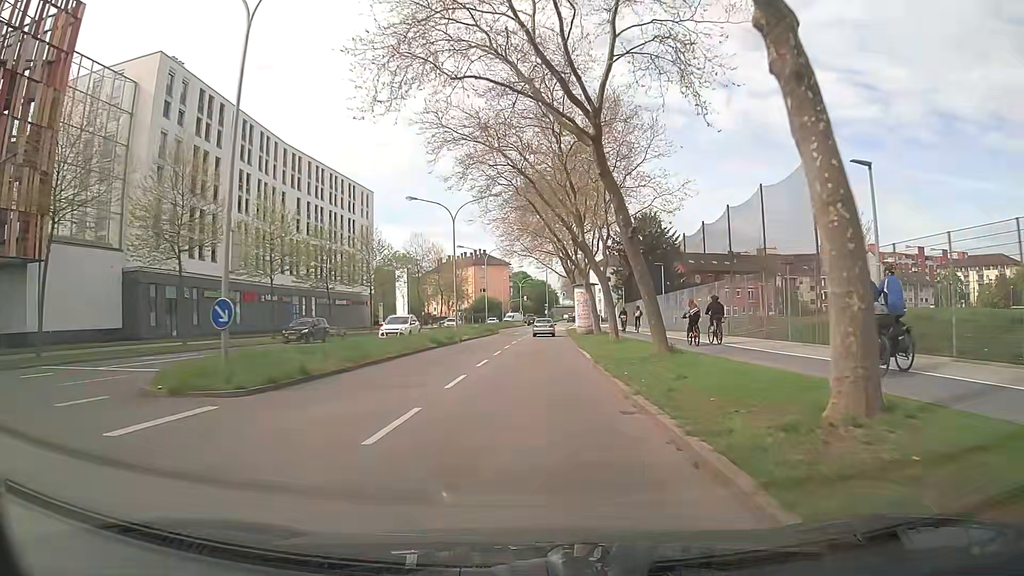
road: secondary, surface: asphalt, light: Day
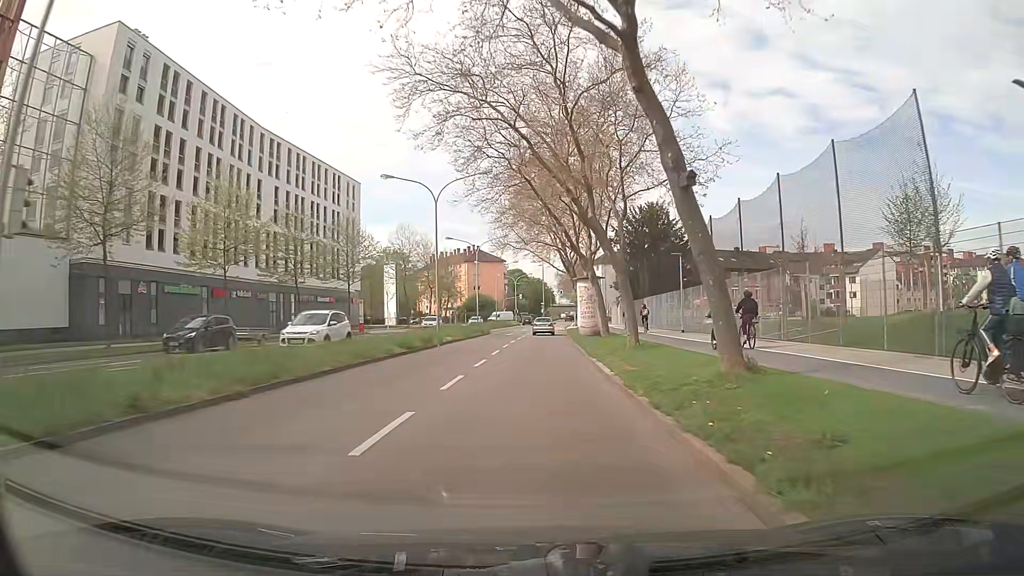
(0.0, +6.9) m; +1°
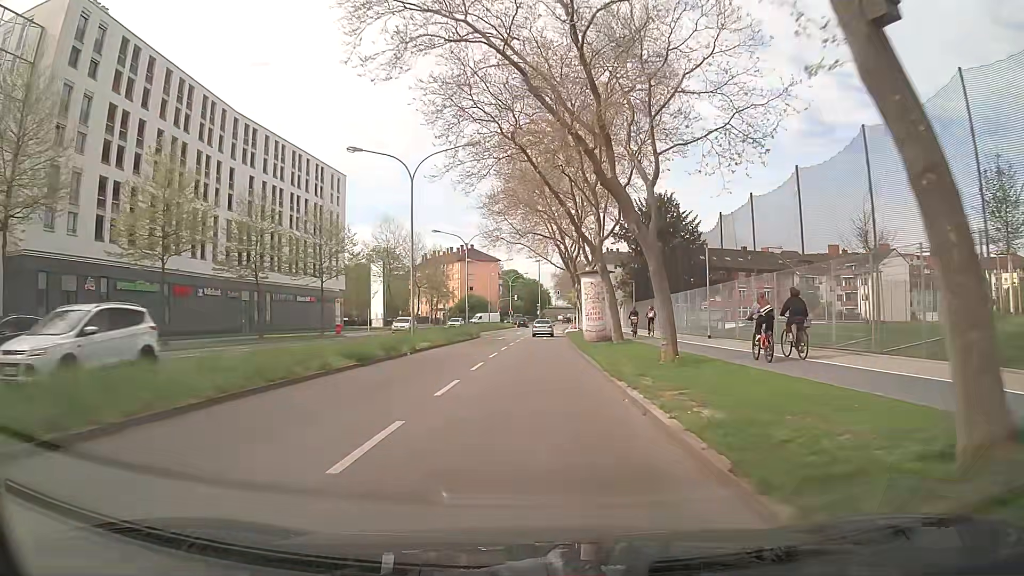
(-0.1, +7.0) m; 0°
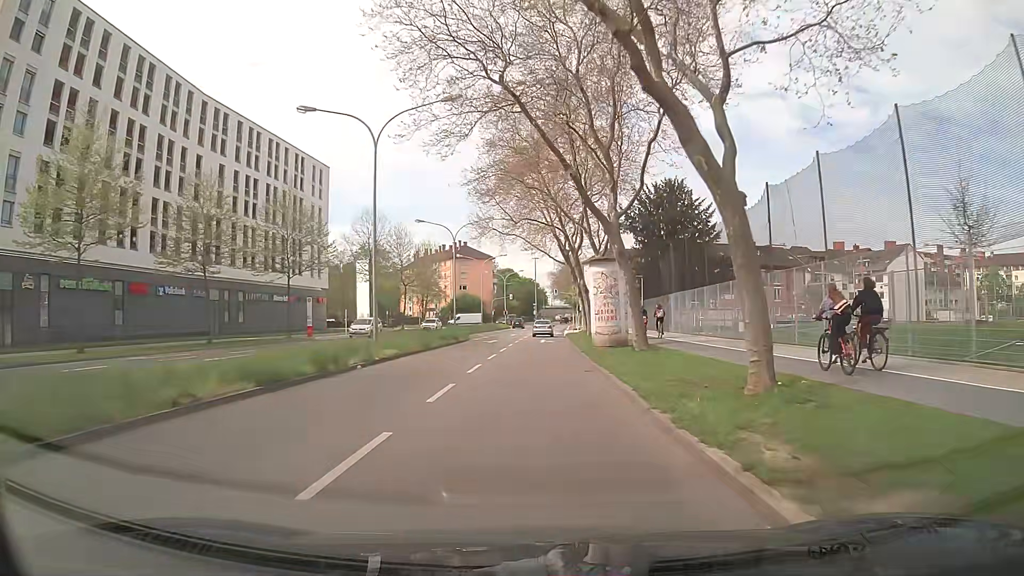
(0.0, +7.1) m; 0°
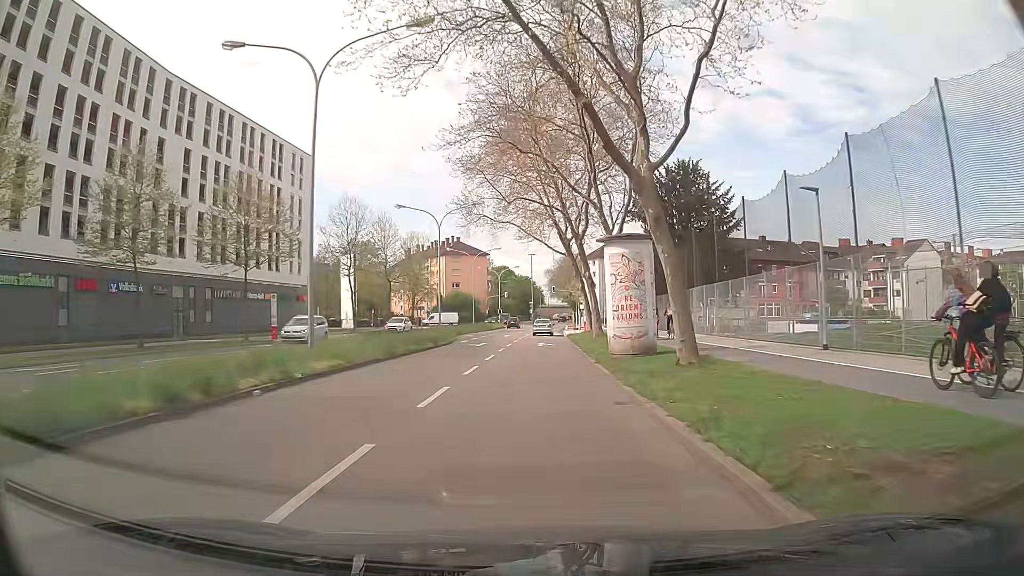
(+0.1, +7.2) m; 0°
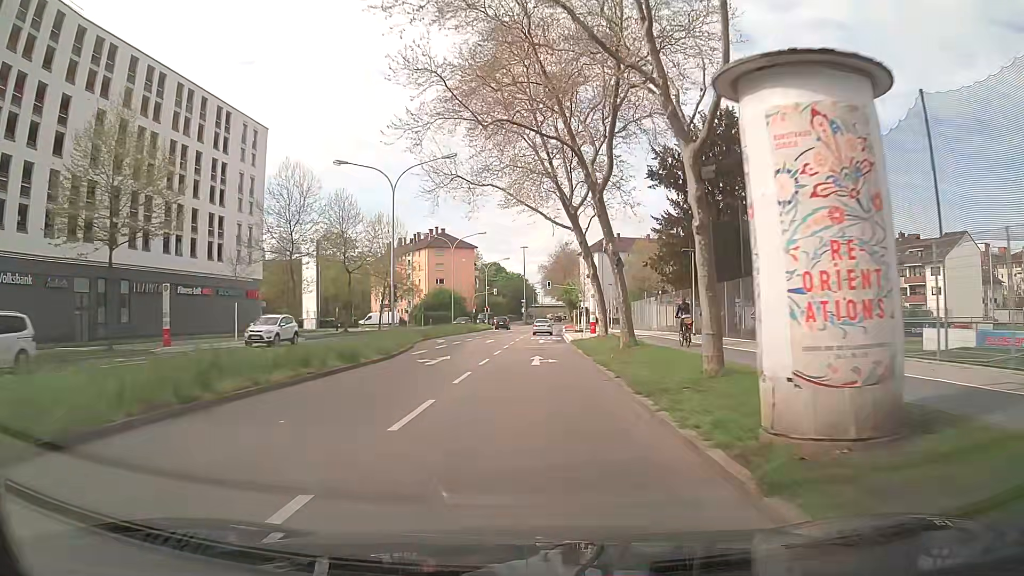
(+0.1, +14.5) m; +1°
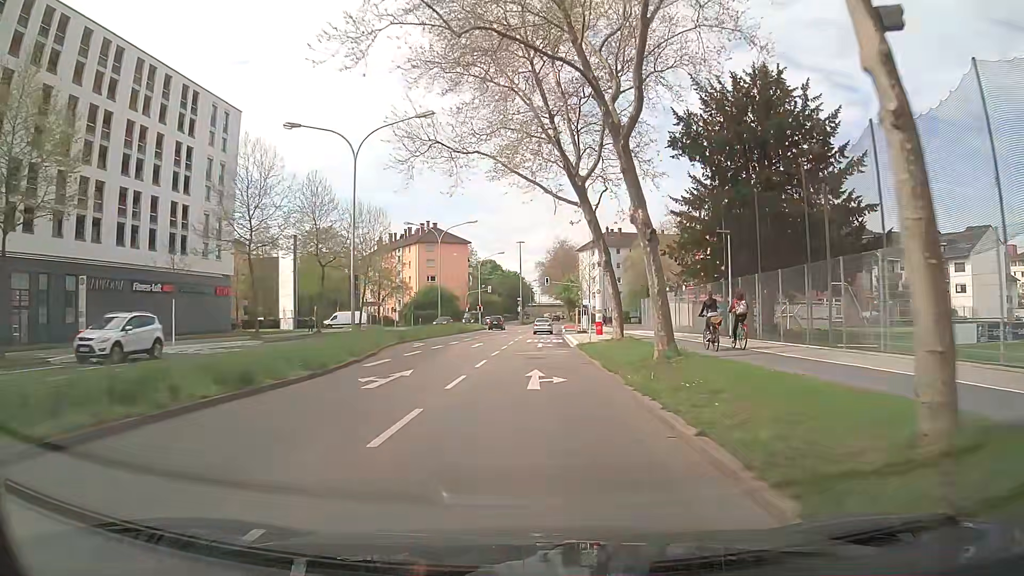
(0.0, +7.4) m; -1°
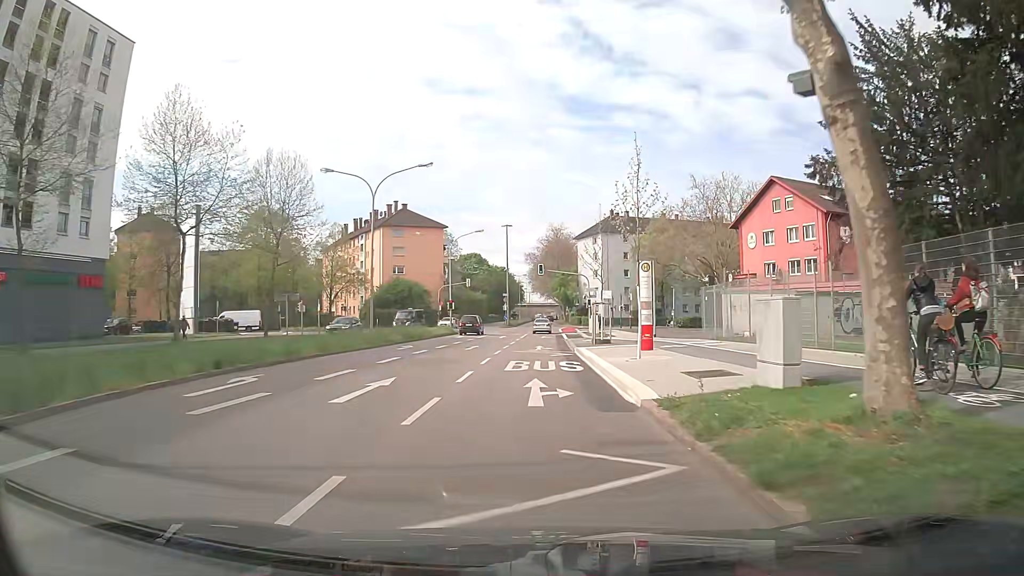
(+0.6, +22.4) m; +2°
(0, +10) (0, +20) (0, +30) (+1, +40) (+1, +50) (+1, +60) (+2, +70) (+2, +80) (+2, +90) (+3, +100) m
